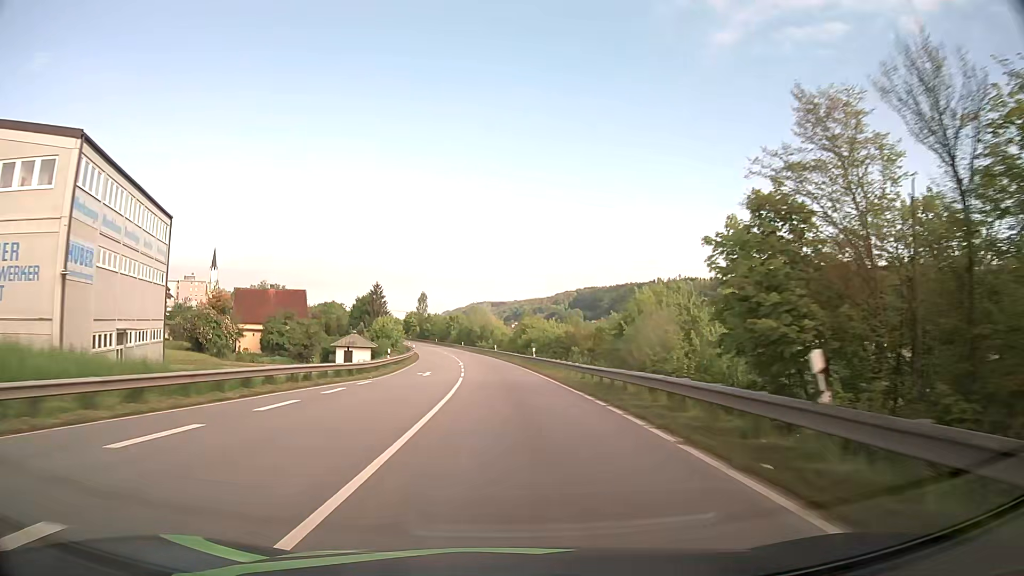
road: primary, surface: asphalt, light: Day
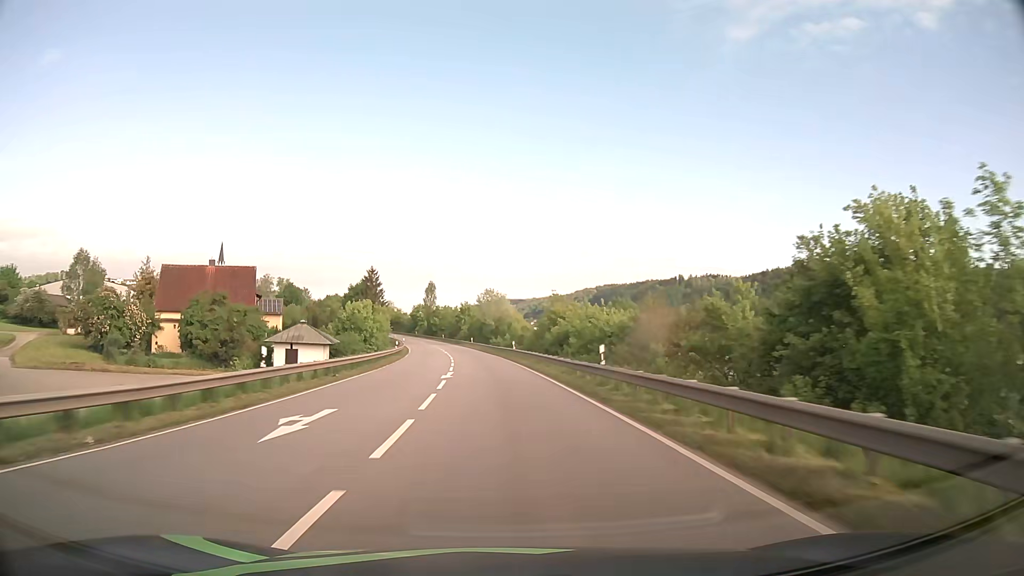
(-0.1, +25.4) m; -1°
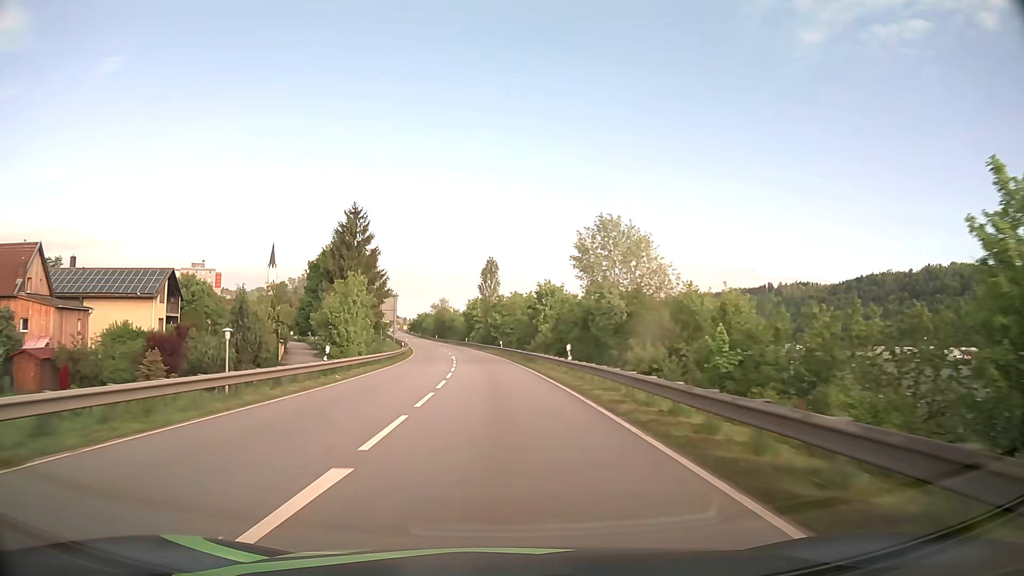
(-3.8, +65.9) m; -7°
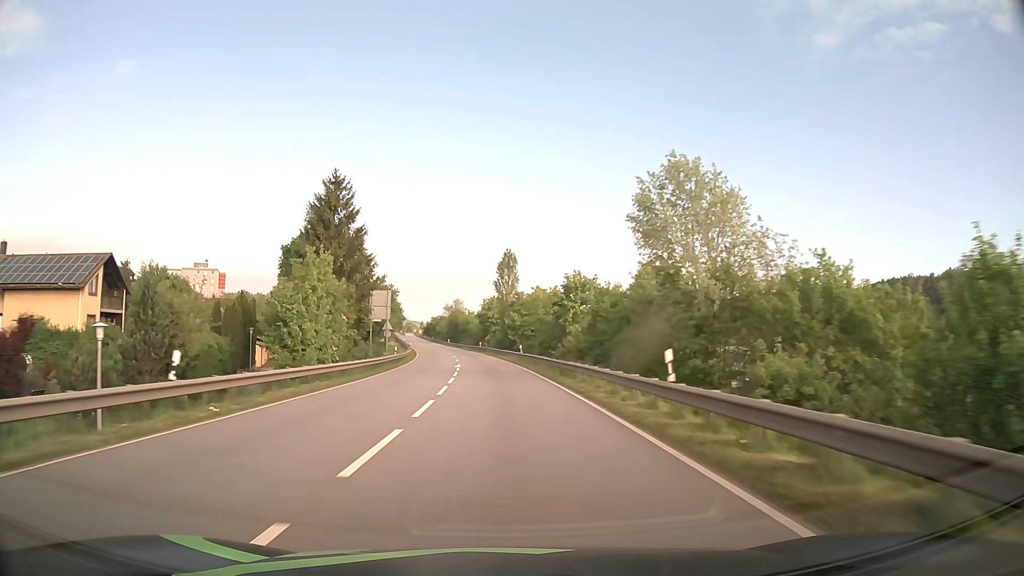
(-0.2, +13.7) m; -2°
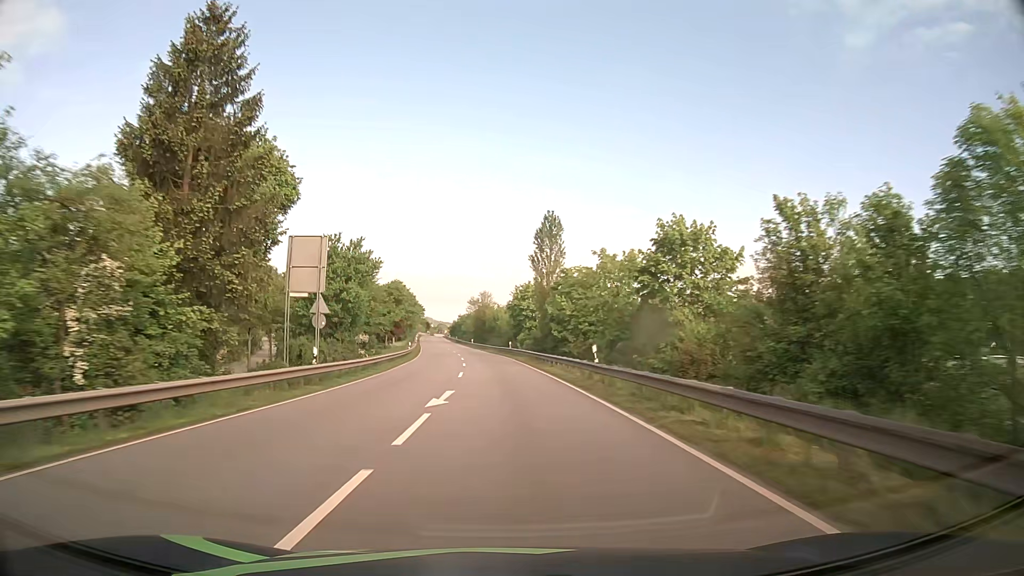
(-0.7, +28.0) m; -3°
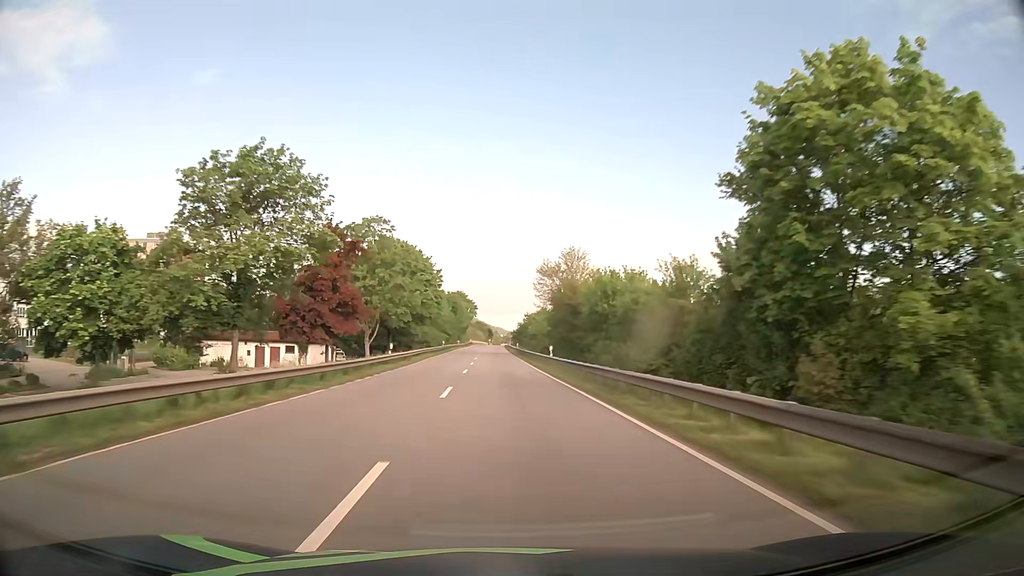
(-3.8, +72.4) m; -6°
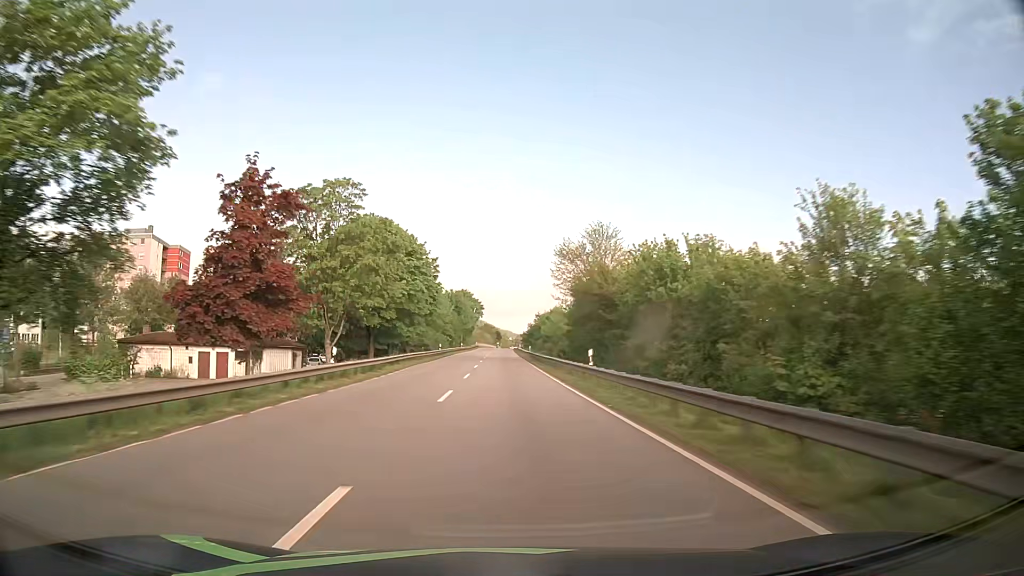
(-0.2, +14.9) m; -1°
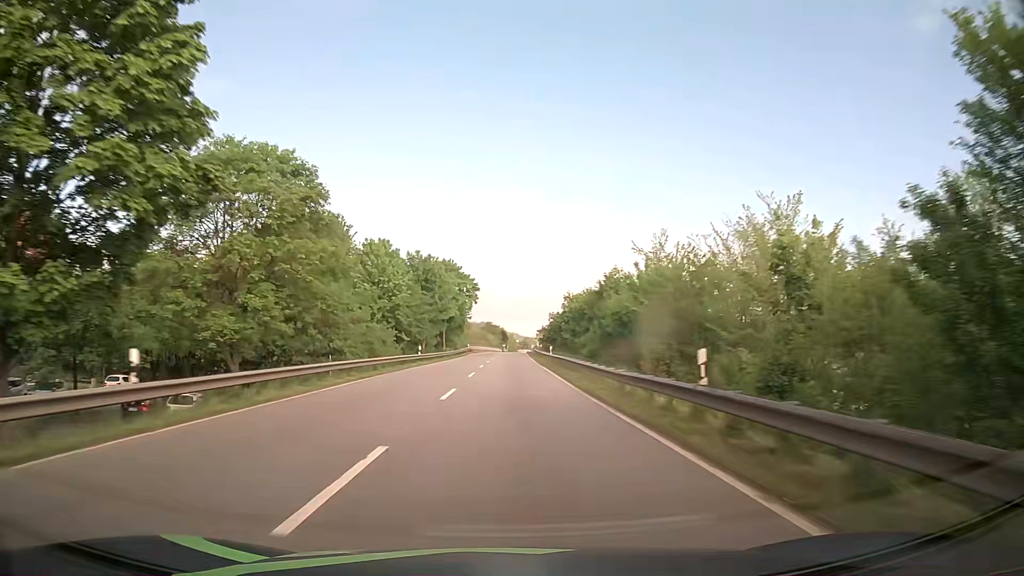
(-0.1, +60.1) m; 0°
(0, +10) (0, +20) (0, +30) (0, +40) (0, +50) (0, +60) (0, +70) (0, +80) (0, +90) (0, +100) m
